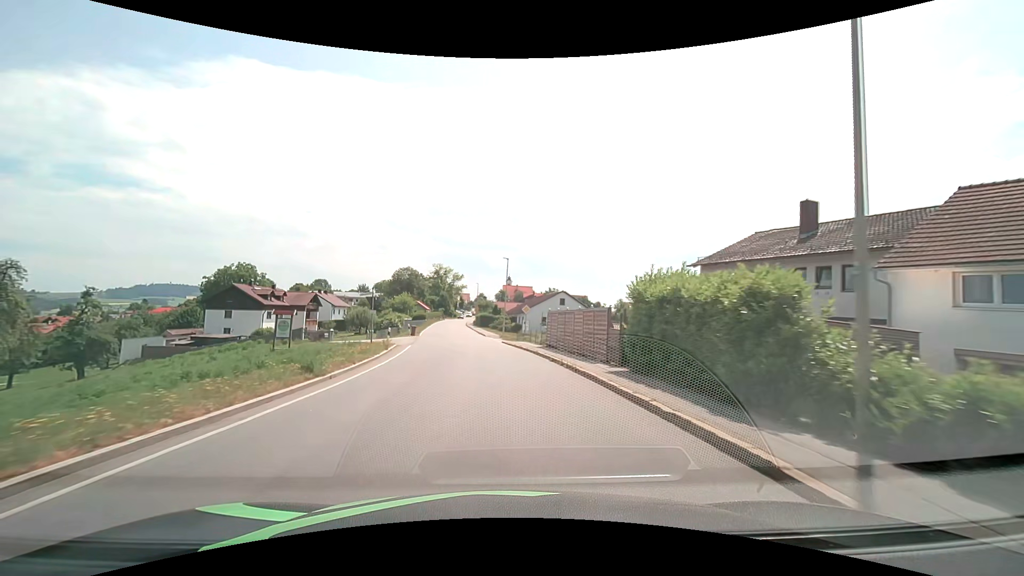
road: secondary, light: Day
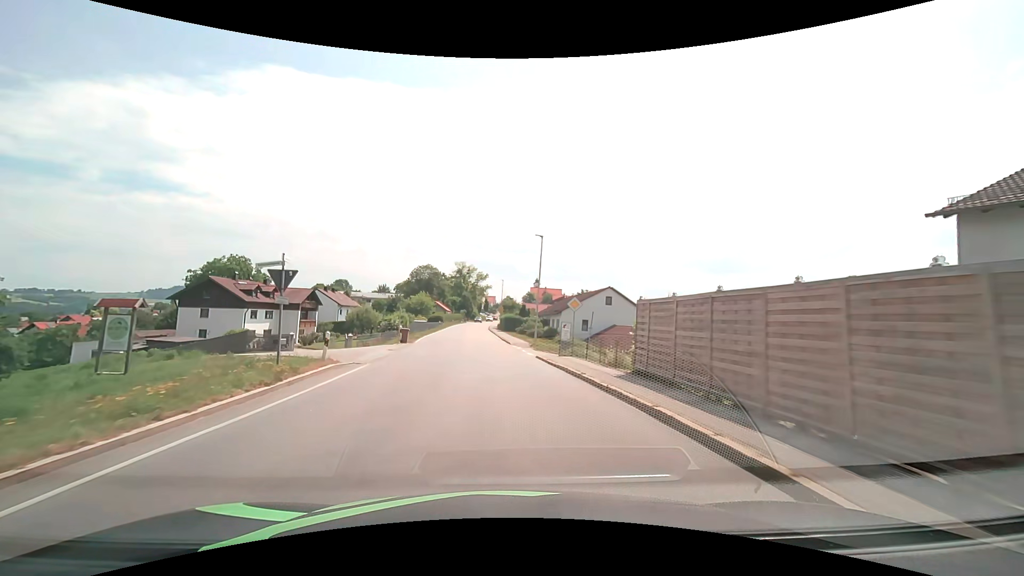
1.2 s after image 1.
(-0.4, +15.1) m; -3°
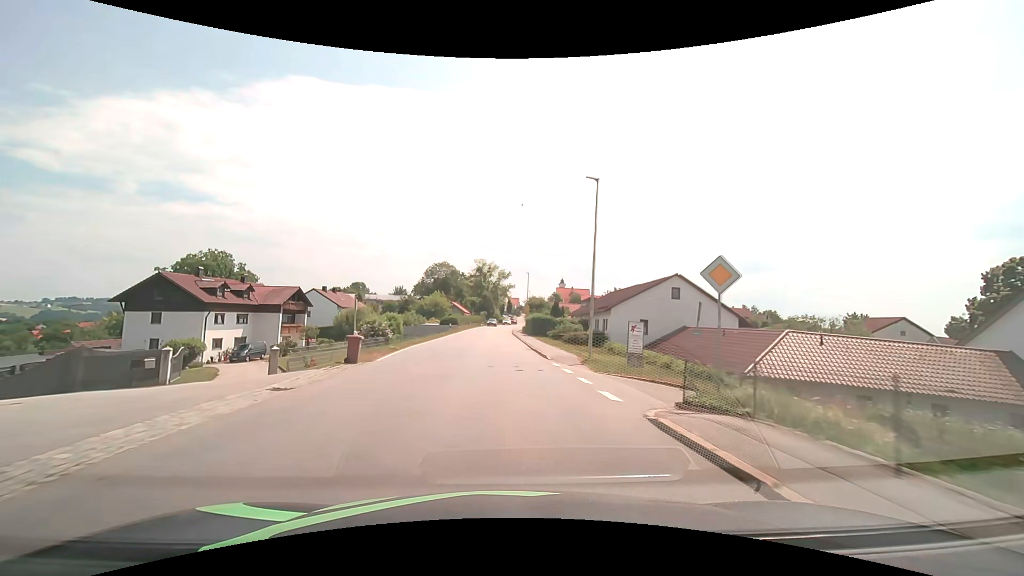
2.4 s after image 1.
(-0.4, +15.1) m; -3°
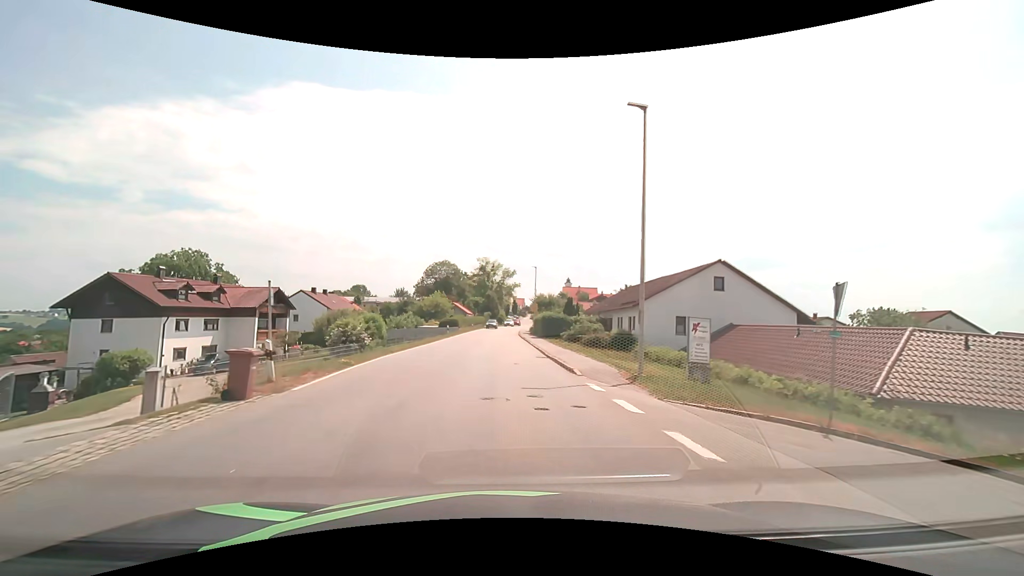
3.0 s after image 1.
(0.0, +7.5) m; -1°
(0, +10) (0, +20) (0, +30) (0, +40) (0, +50) (0, +60) (0, +70) (0, +80) (+1, +90) (+1, +100) m
